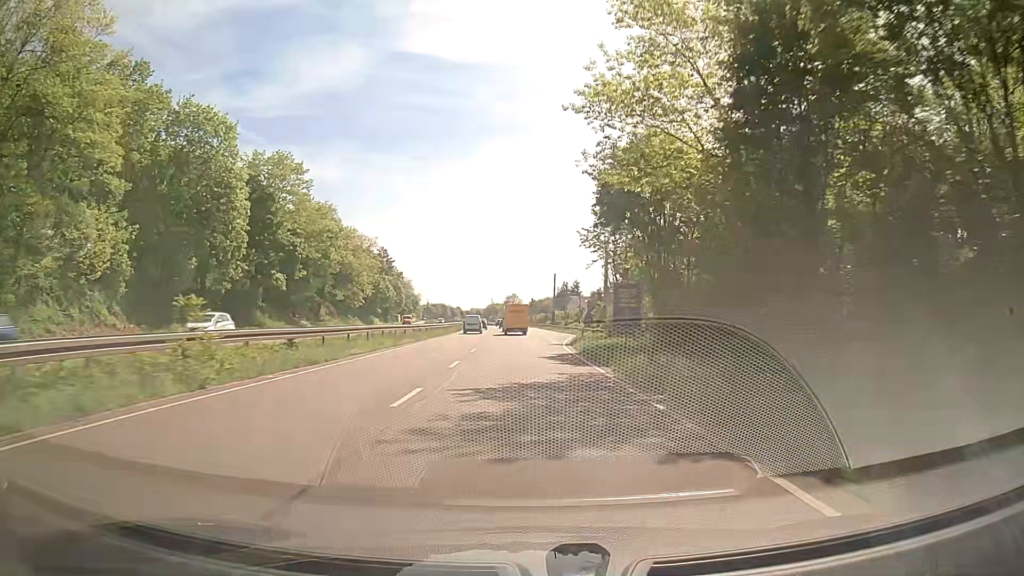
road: trunk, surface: asphalt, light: Day
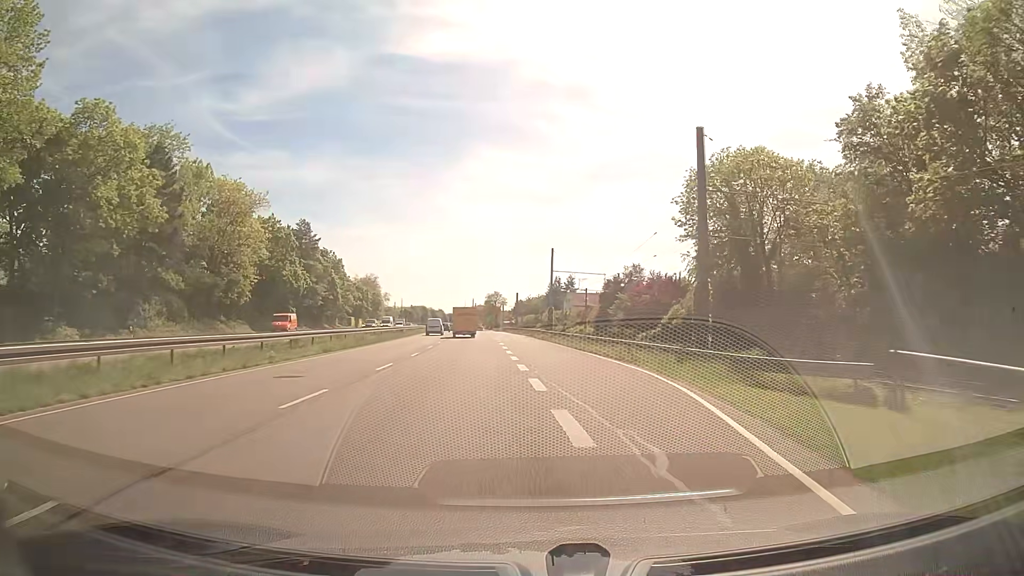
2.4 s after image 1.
(0.0, +45.0) m; 0°
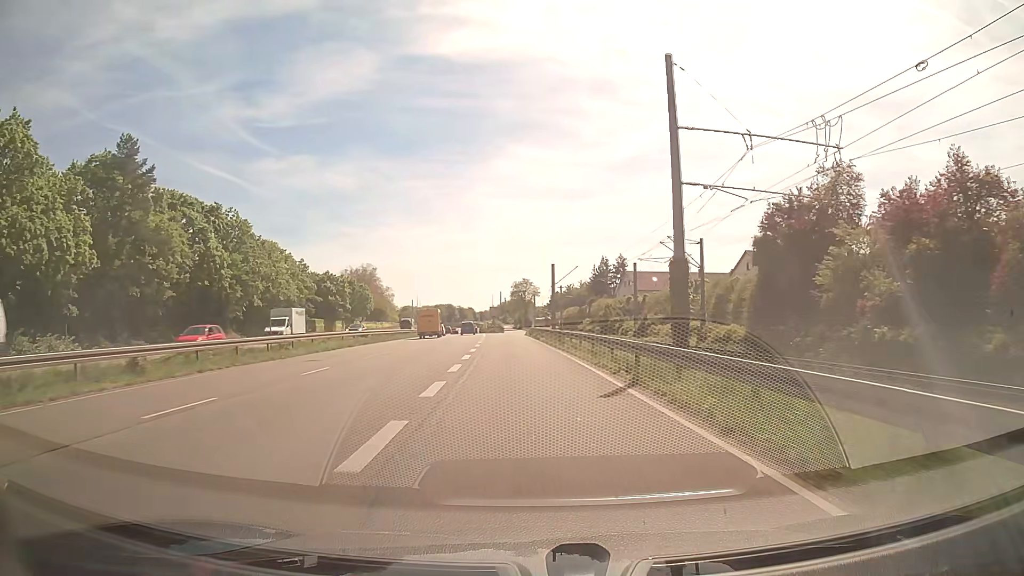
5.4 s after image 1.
(-0.9, +55.0) m; -3°
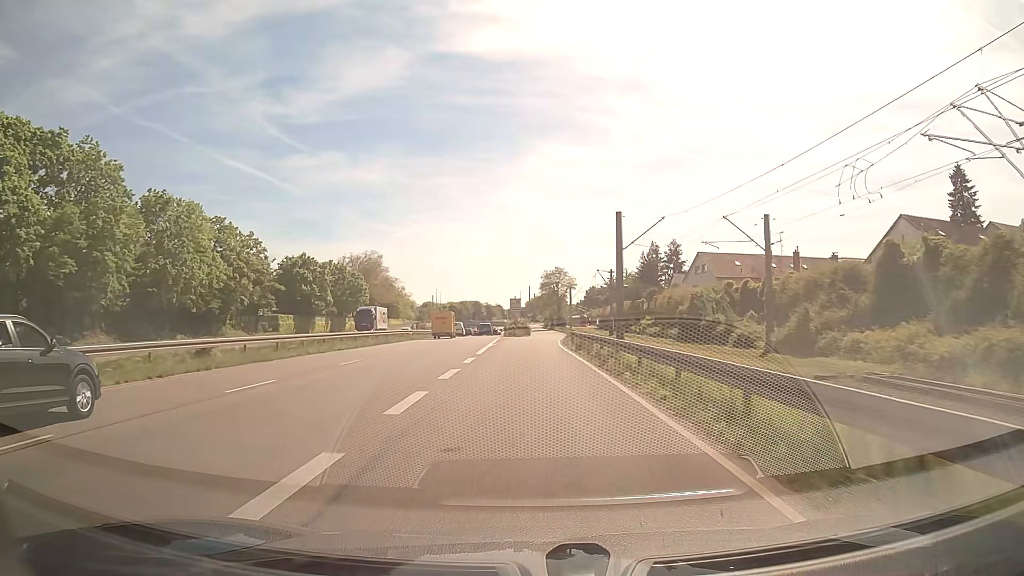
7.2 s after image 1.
(-0.8, +32.4) m; -2°
(0, +10) (0, +20) (0, +30) (0, +40) (0, +50) (+1, +60) (+2, +70) (+2, +80) (+3, +90) (+3, +100) m
